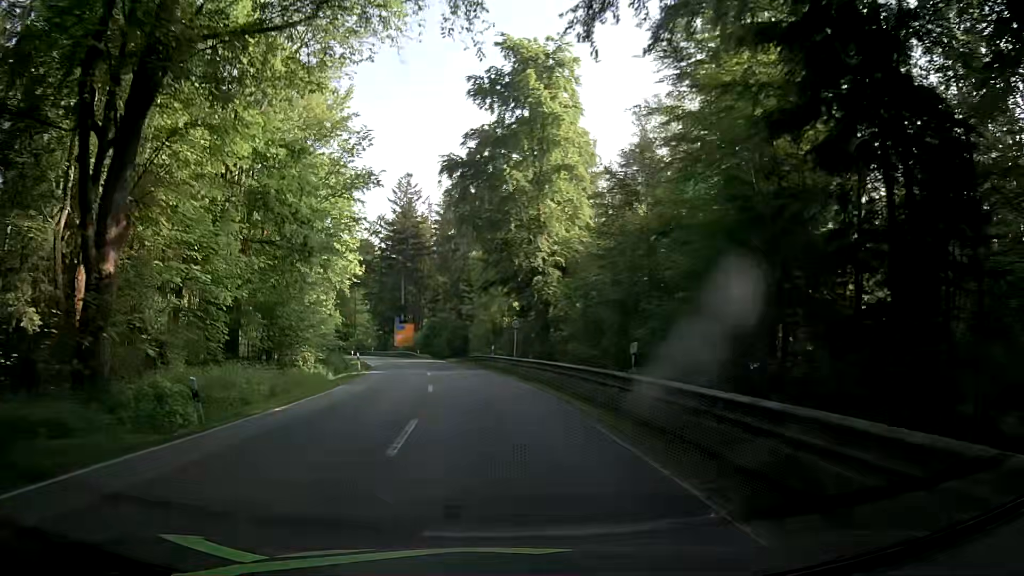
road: secondary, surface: asphalt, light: Day
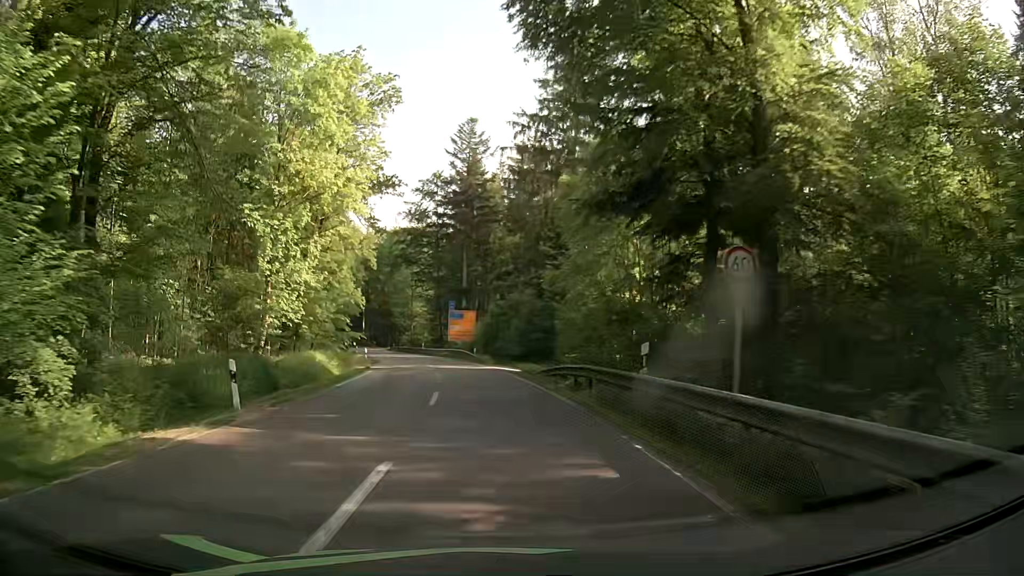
(-1.0, +27.4) m; -5°
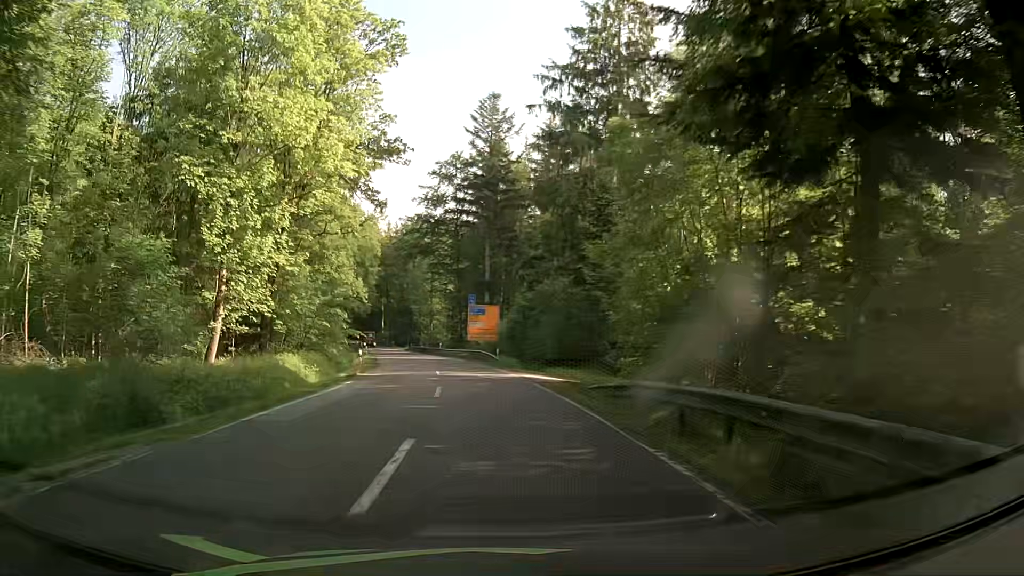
(-0.2, +9.2) m; -2°
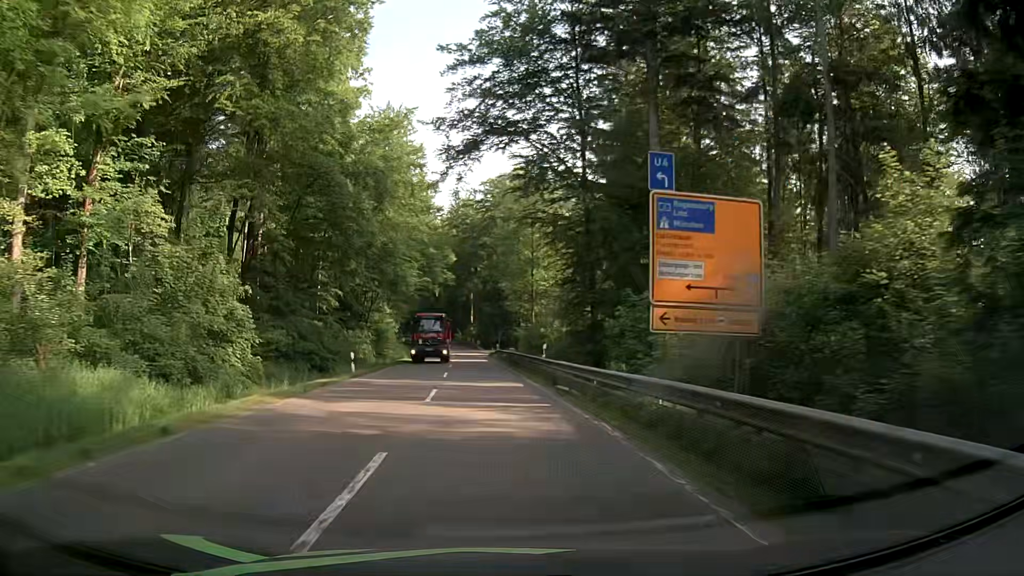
(-4.2, +45.7) m; -9°
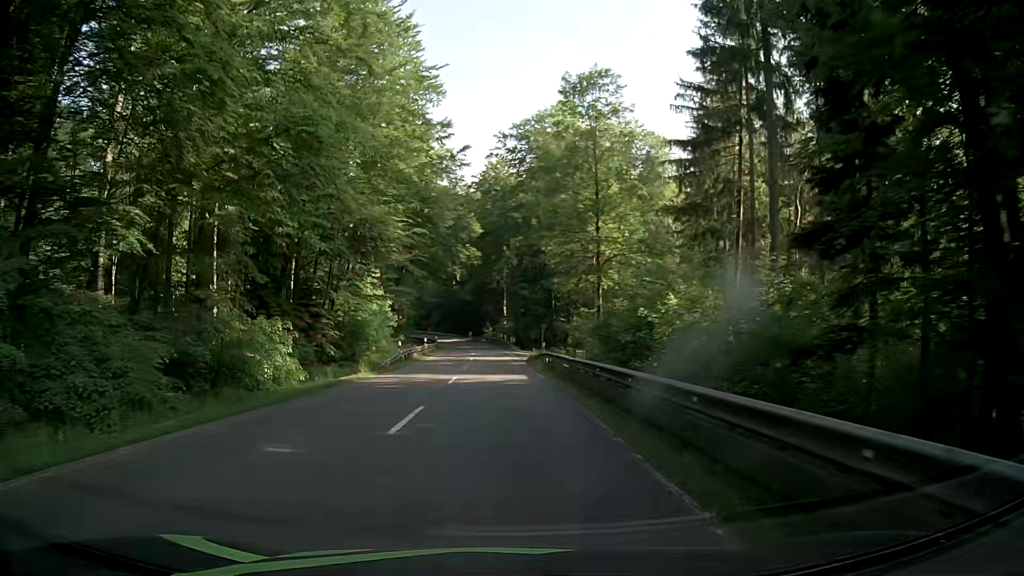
(-1.0, +27.5) m; -3°
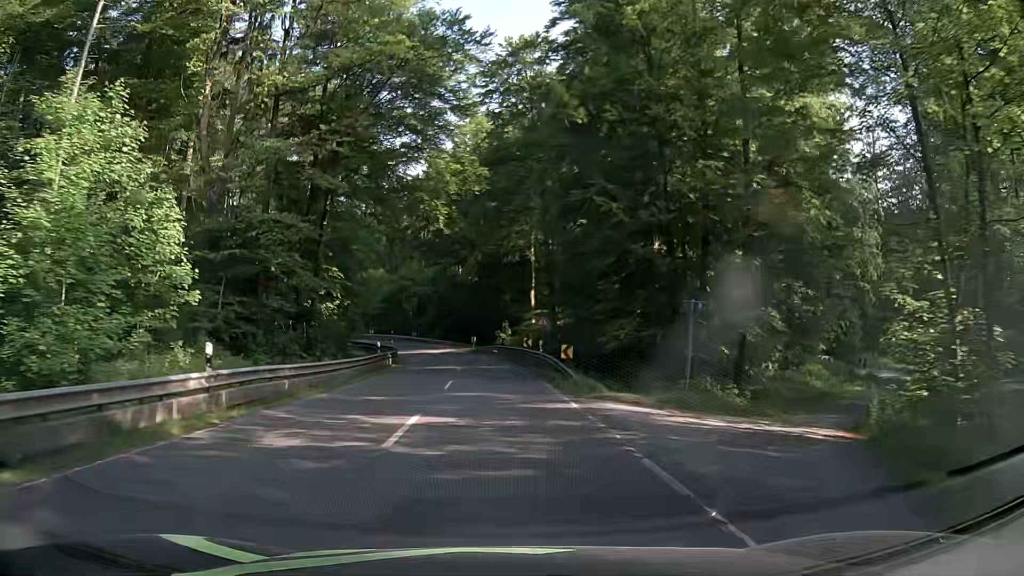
(-1.4, +45.6) m; -3°
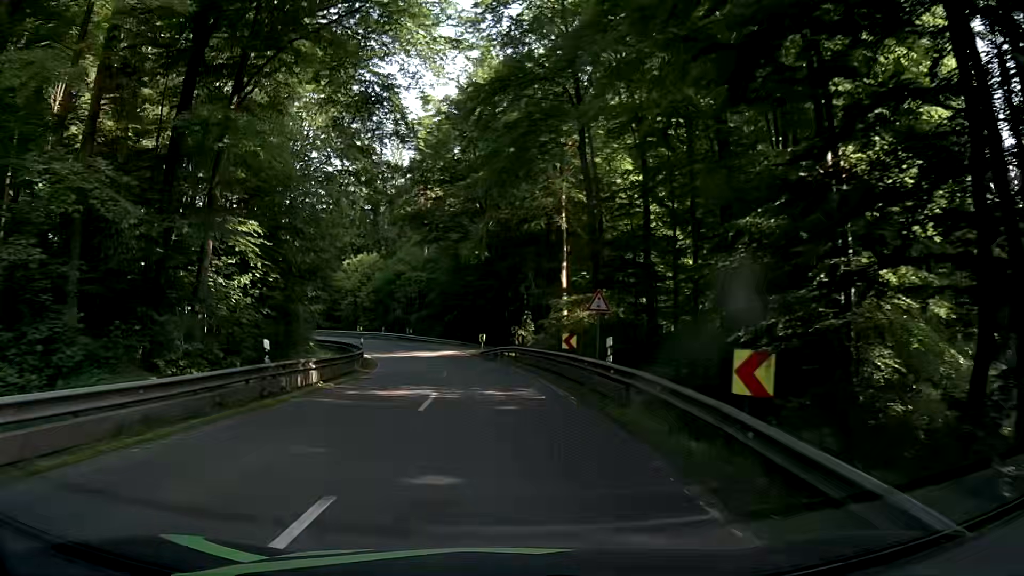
(-0.1, +18.2) m; -1°
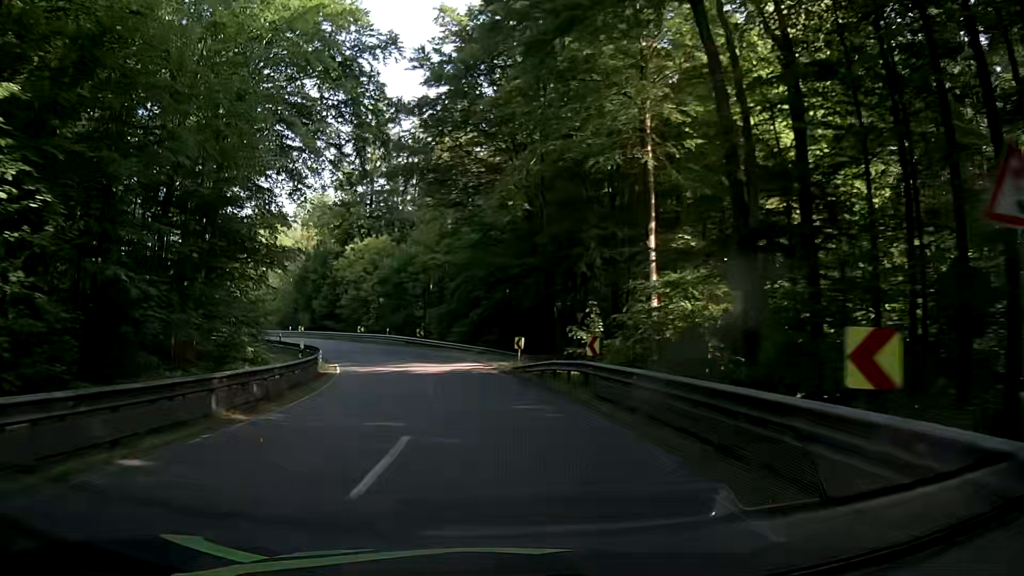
(-0.5, +18.2) m; -3°
(0, +10) (-1, +20) (-3, +30) (-6, +39) (-10, +49) (-15, +57) (-21, +65) (-27, +73) (-33, +81) (-40, +89) m
